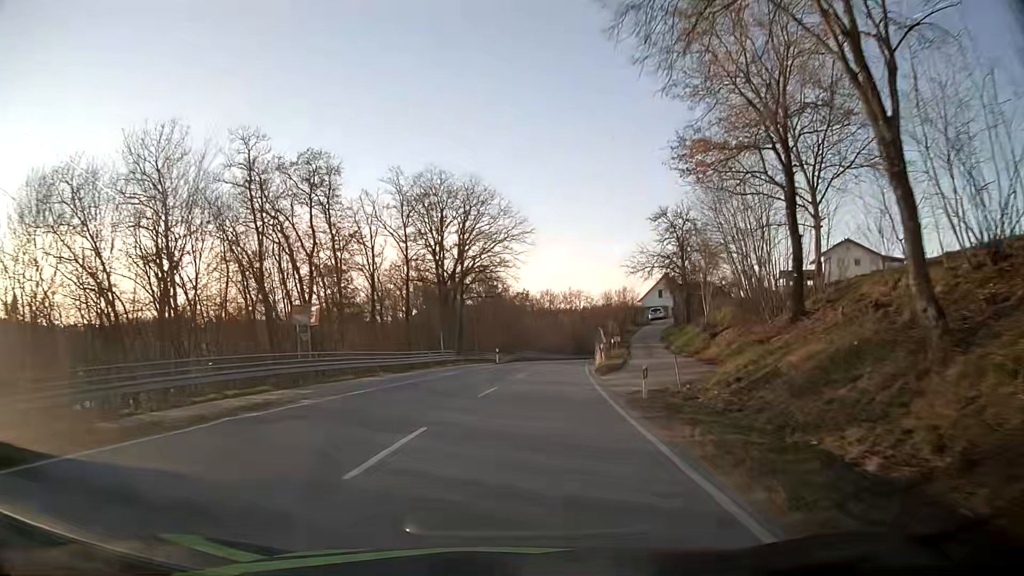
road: secondary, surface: asphalt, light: Day
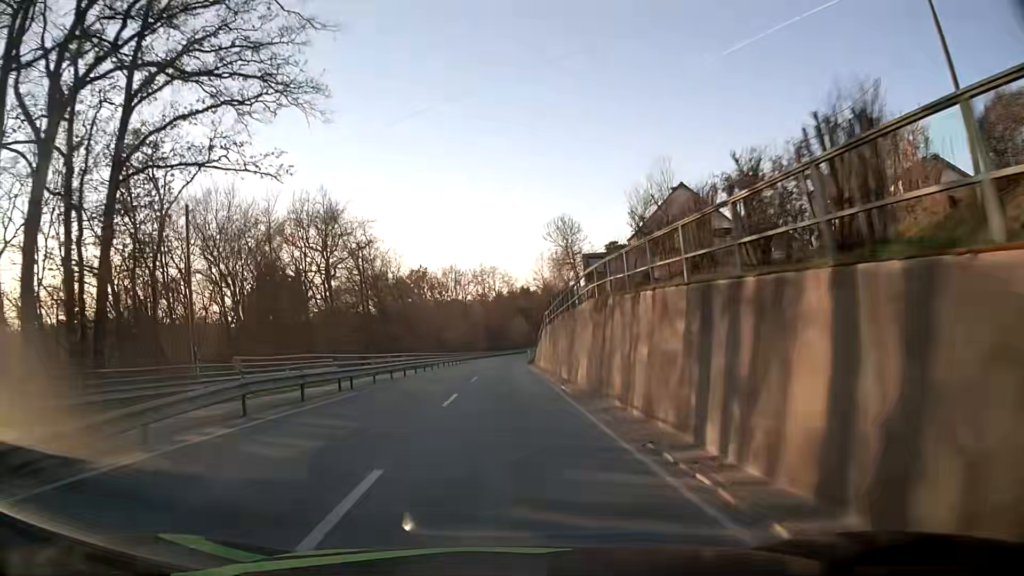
(+4.4, +49.6) m; +8°
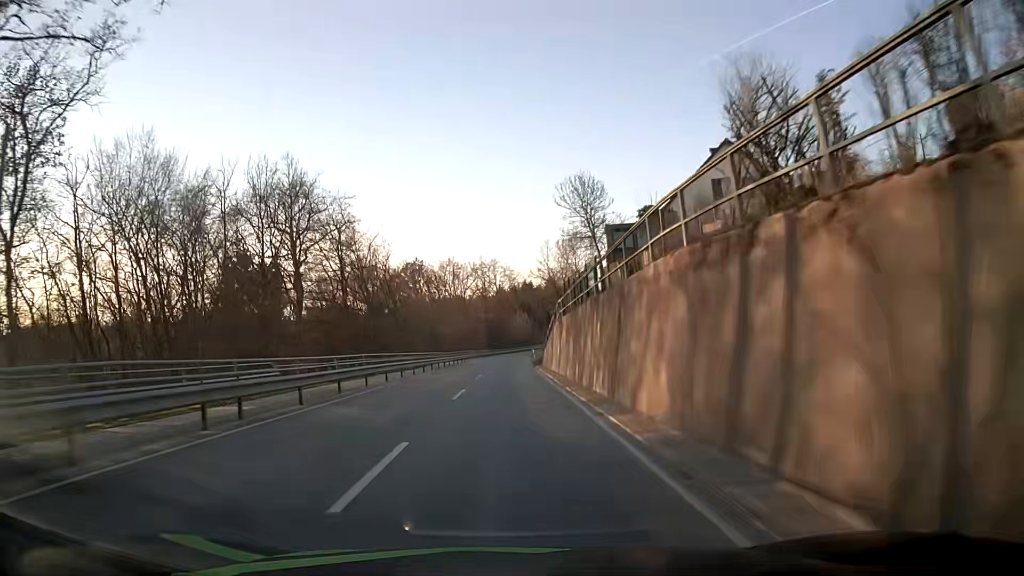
(0.0, +9.9) m; 0°
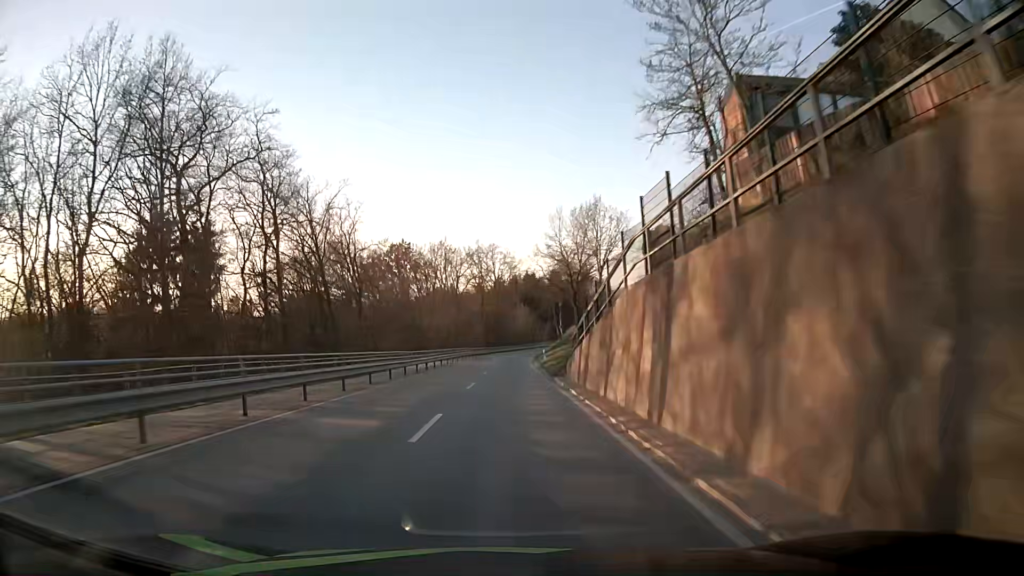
(-0.1, +20.0) m; 0°
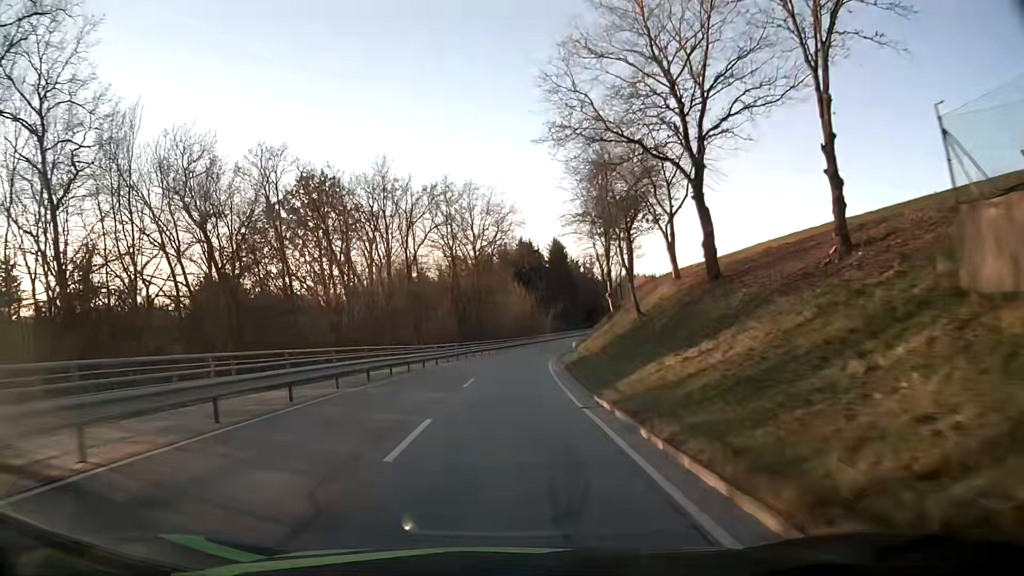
(+0.2, +49.9) m; +1°
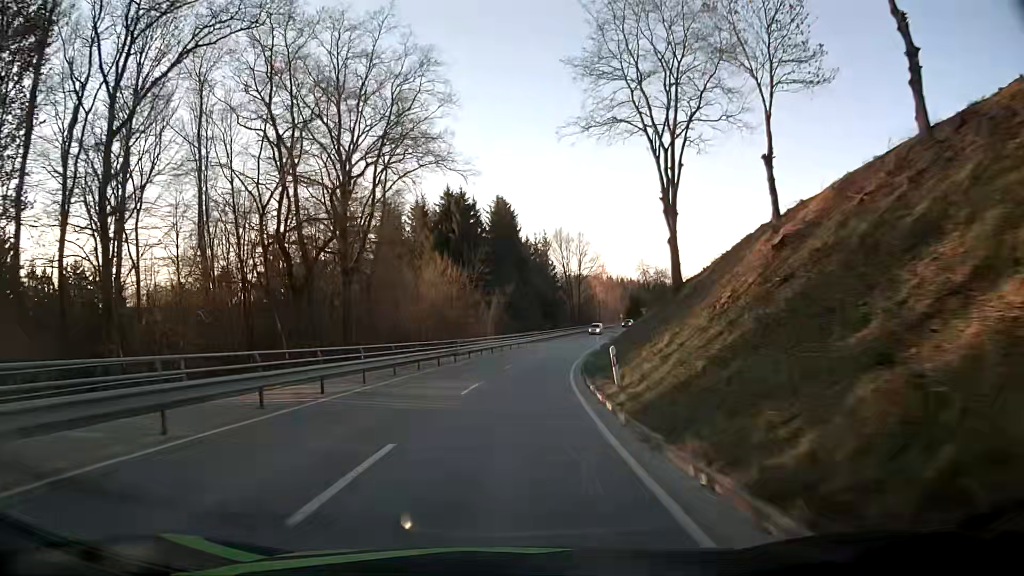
(+1.6, +49.3) m; +5°
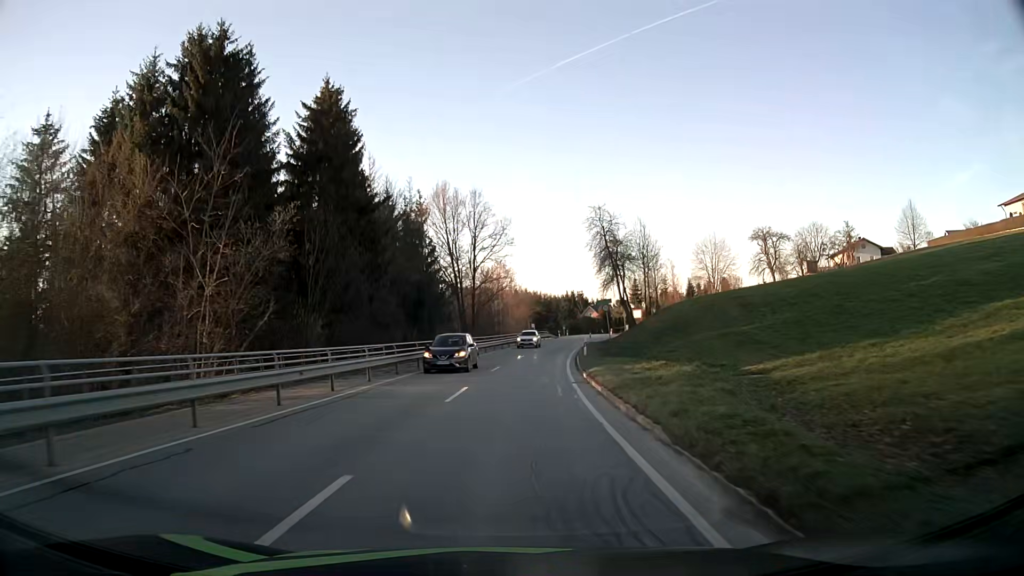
(+4.4, +50.0) m; +9°
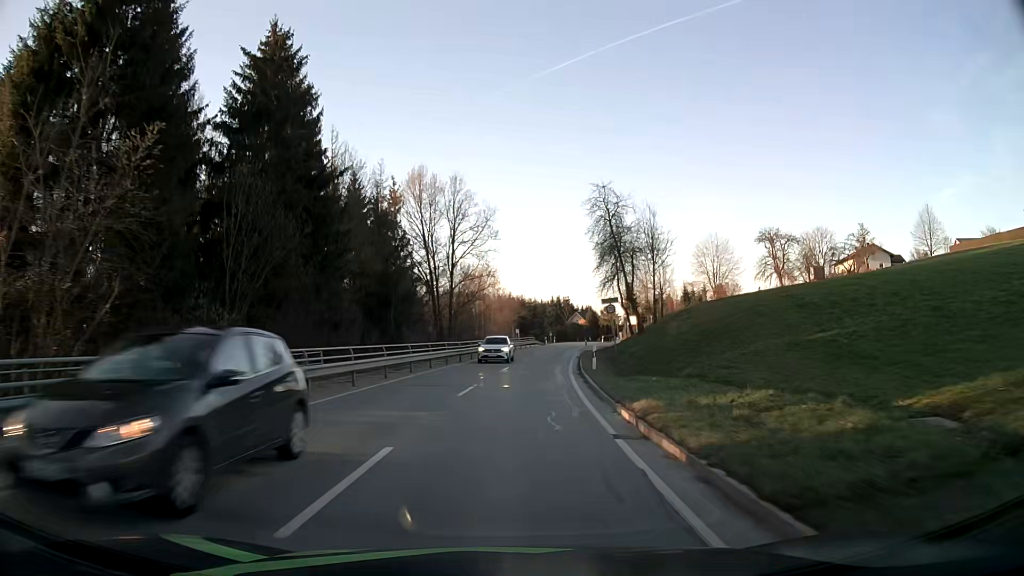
(+0.1, +10.1) m; +1°
(0, +10) (+1, +20) (+1, +30) (+2, +40) (+3, +50) (+5, +60) (+6, +70) (+8, +80) (+10, +89) (+11, +99) m
